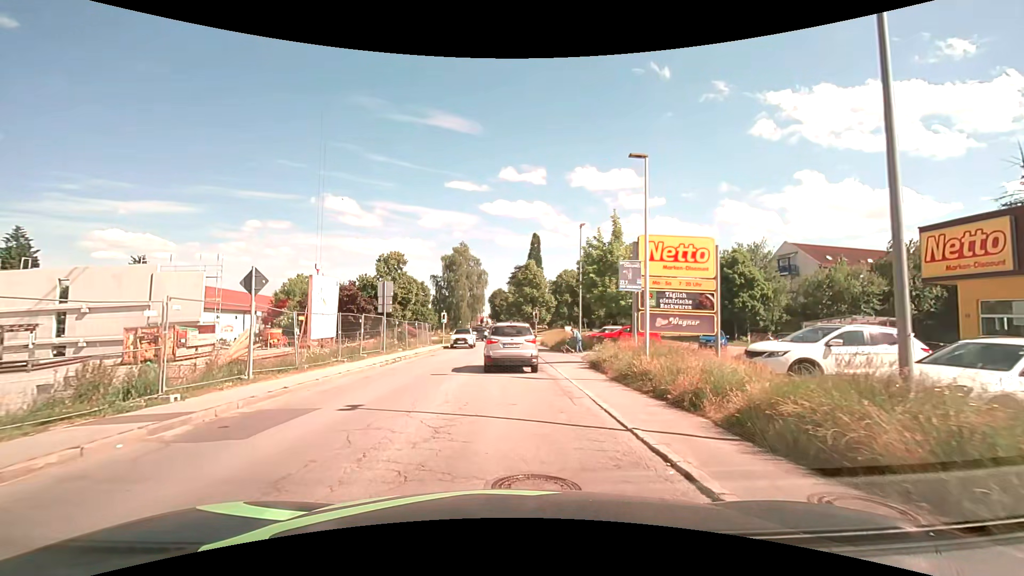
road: secondary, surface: asphalt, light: Day
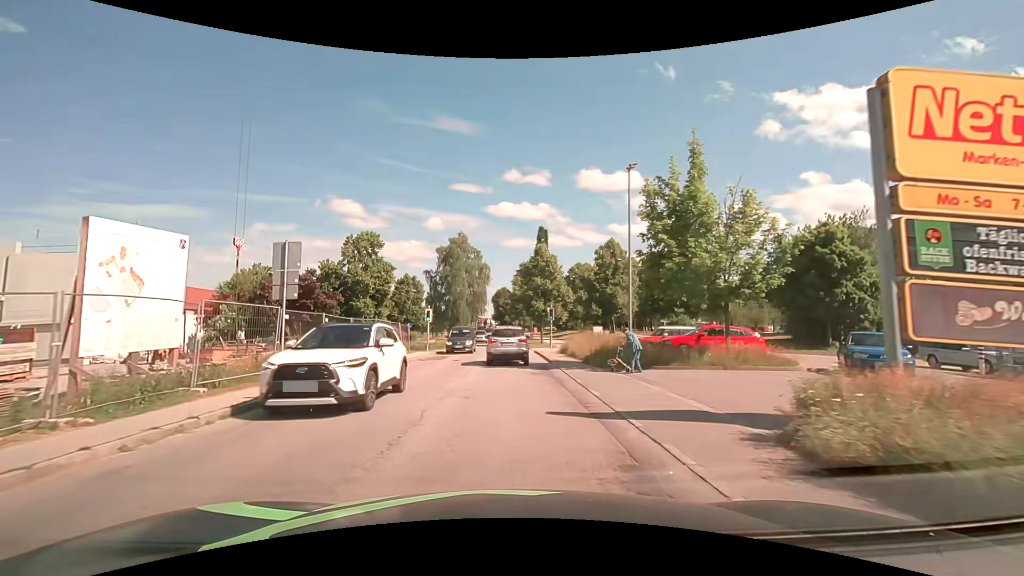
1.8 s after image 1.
(-0.2, +13.4) m; -1°
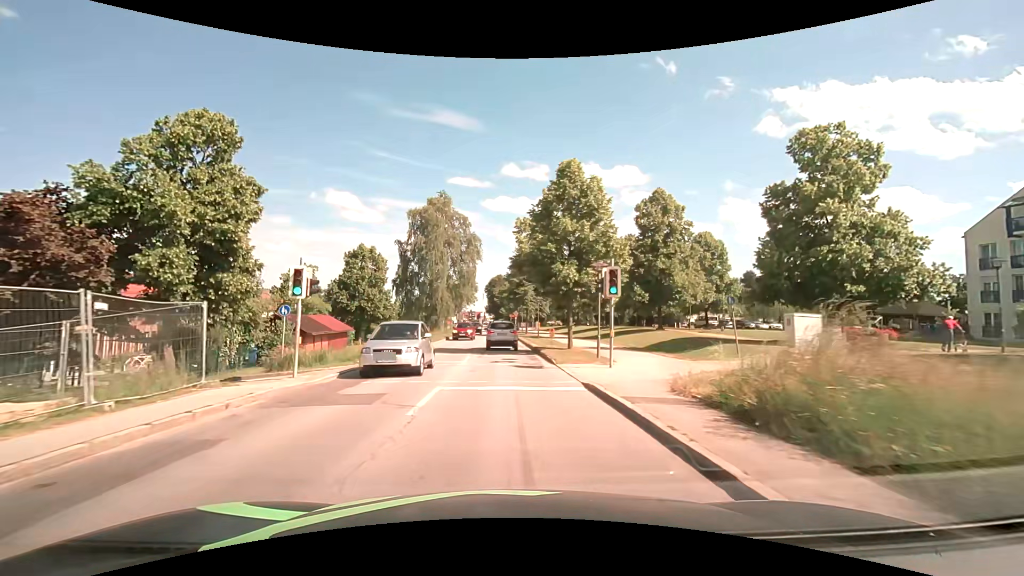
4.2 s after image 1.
(+0.1, +24.1) m; +1°
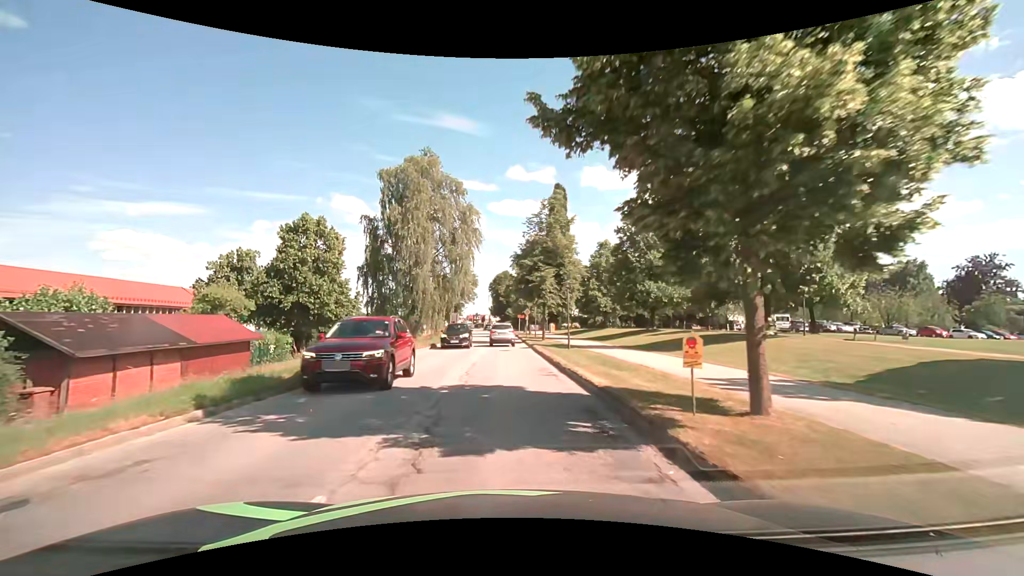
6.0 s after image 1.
(0.0, +18.2) m; -1°
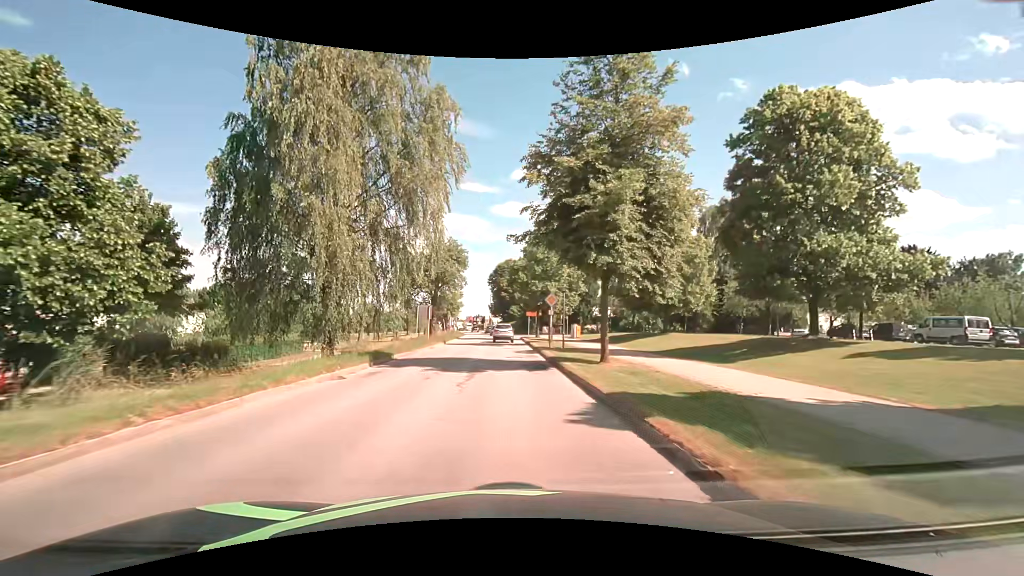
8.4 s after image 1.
(0.0, +25.2) m; 0°
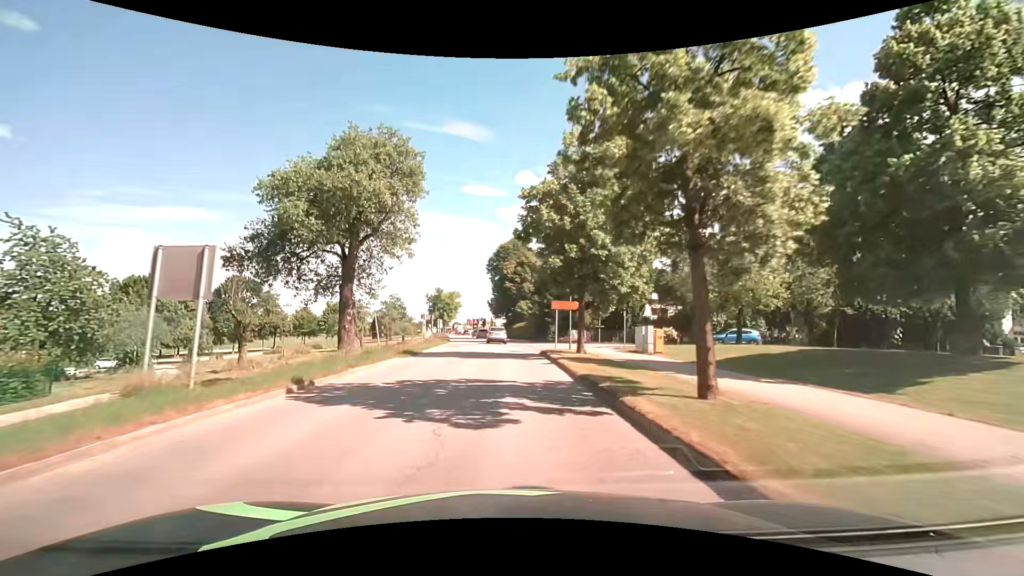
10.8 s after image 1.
(-0.3, +28.2) m; -2°
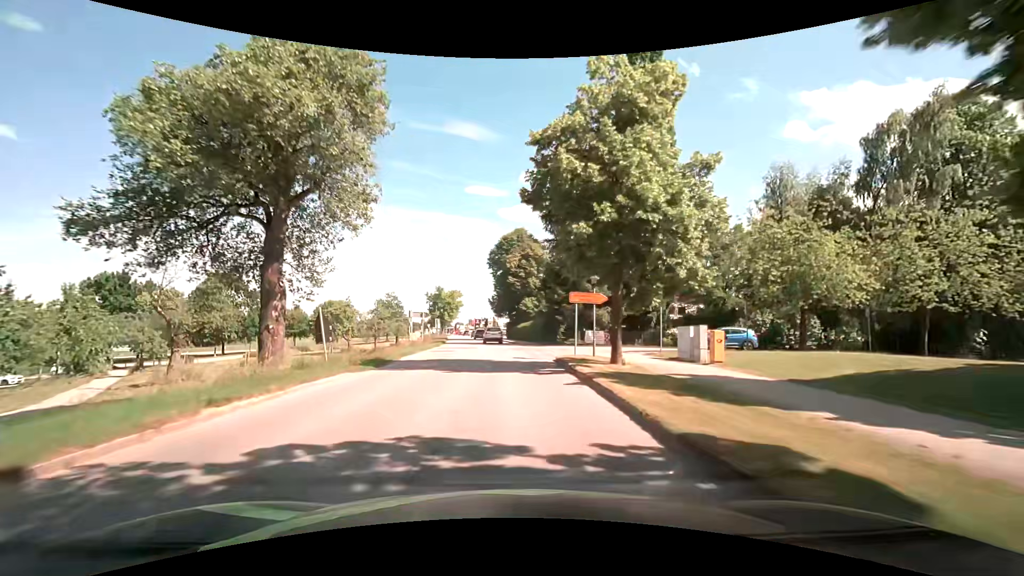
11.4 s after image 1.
(+0.1, +7.3) m; 0°
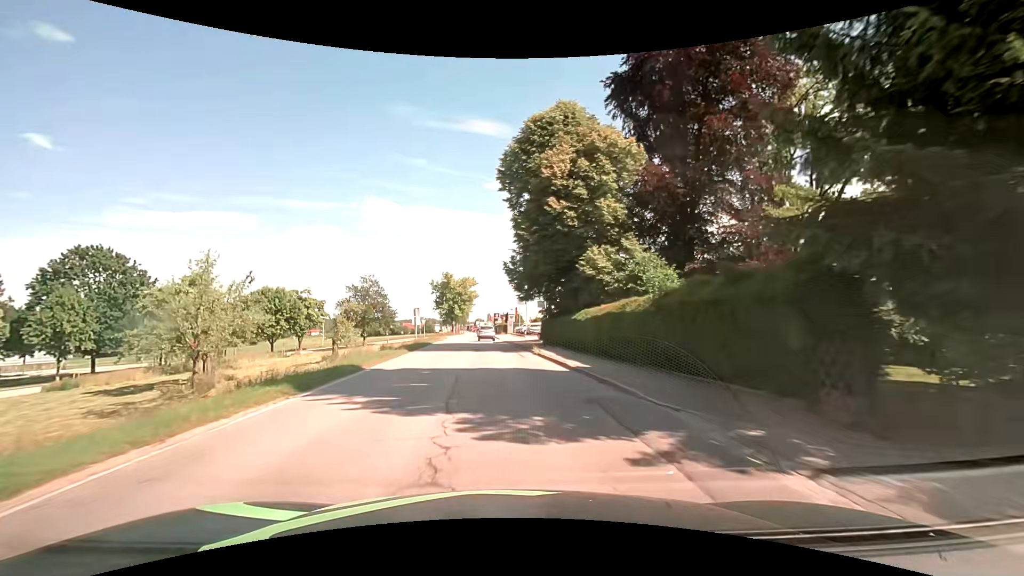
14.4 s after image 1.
(-0.5, +37.1) m; -2°
(0, +10) (0, +20) (-1, +30) (-2, +40) (-2, +50) (-3, +60) (-4, +70) (-4, +80) (-5, +90) (-6, +100) m
